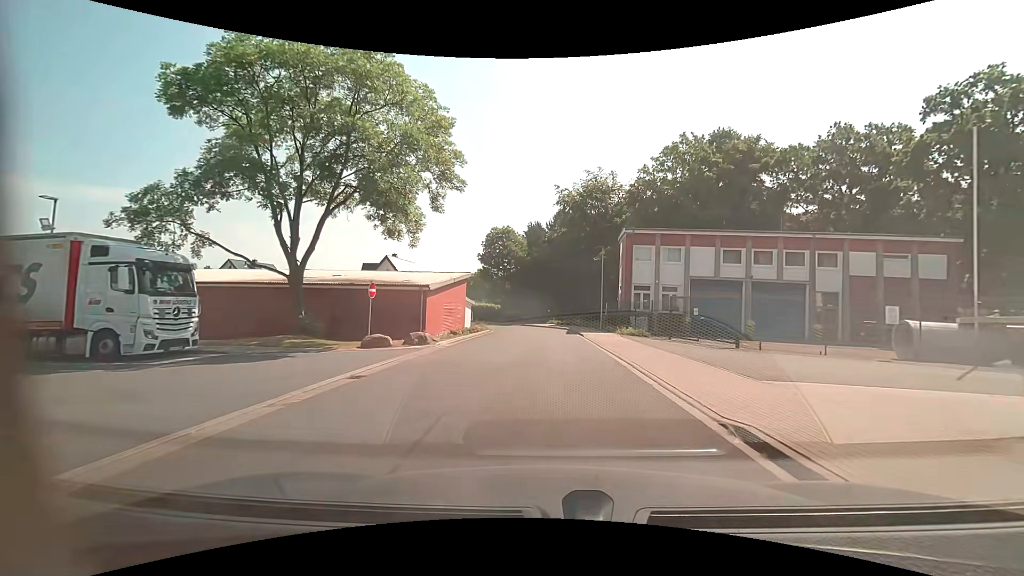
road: residential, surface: asphalt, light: Day
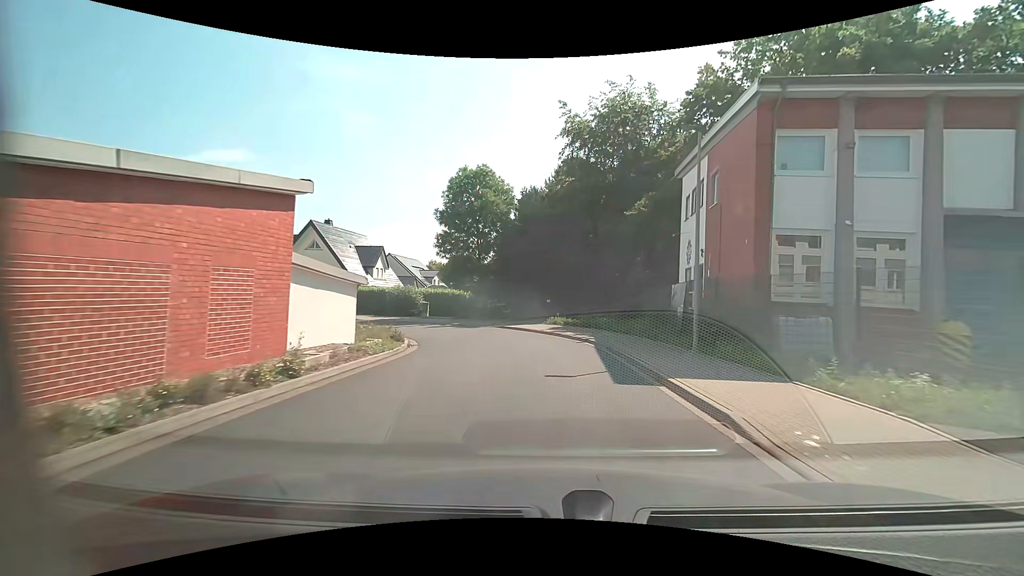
(0.0, +22.6) m; 0°
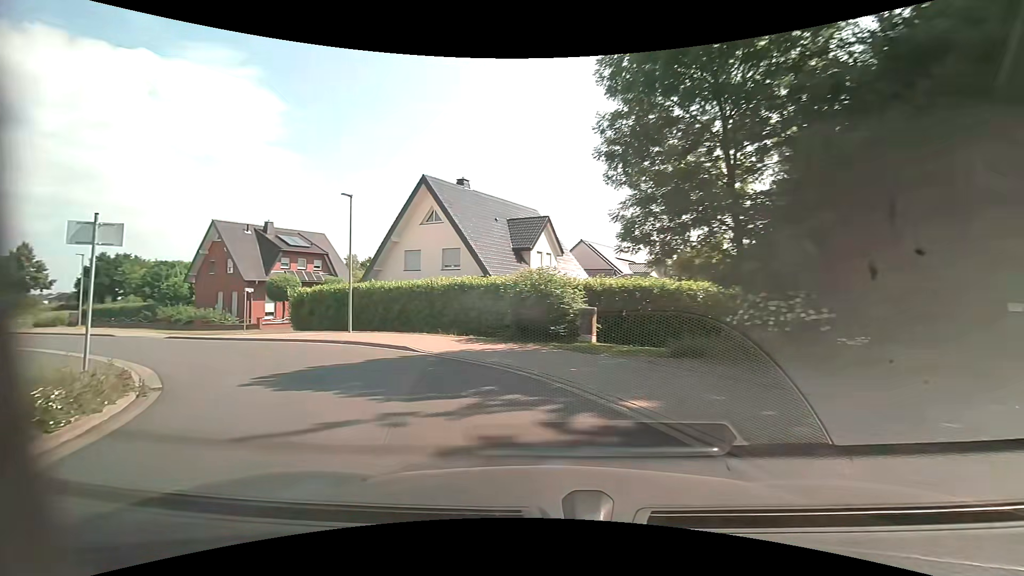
(-2.6, +23.8) m; -25°
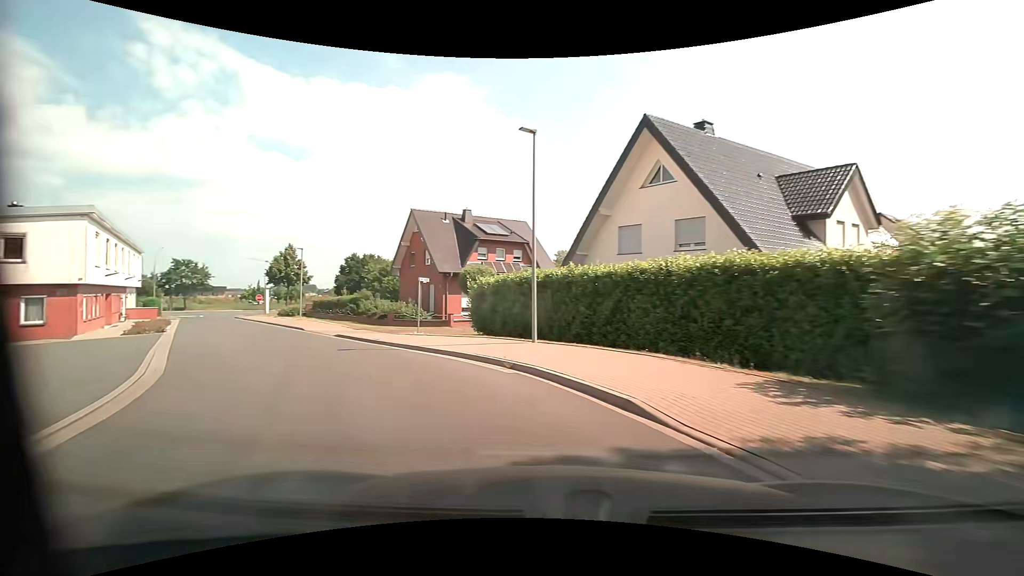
(-1.9, +8.9) m; -24°
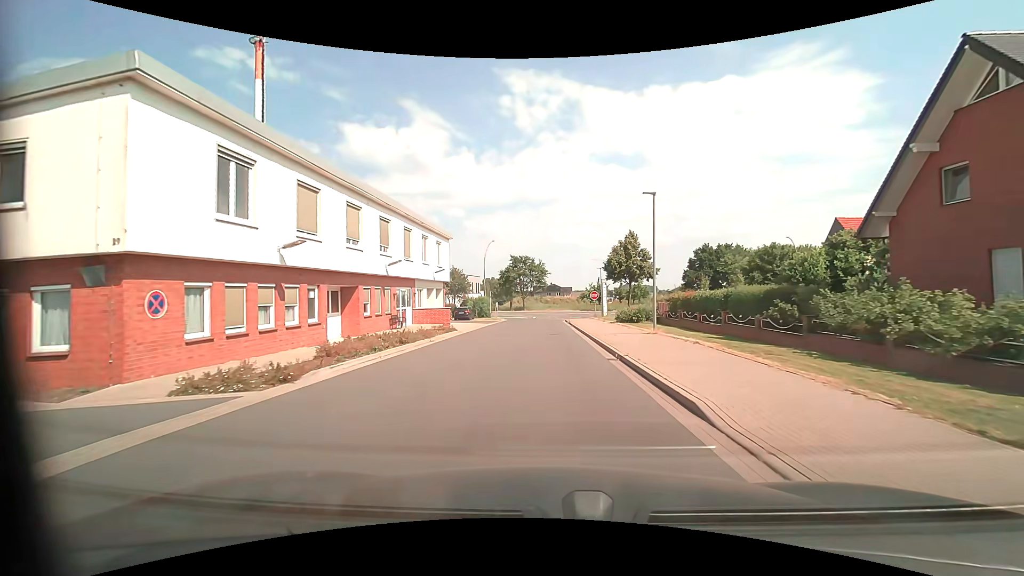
(-10.6, +21.7) m; -39°
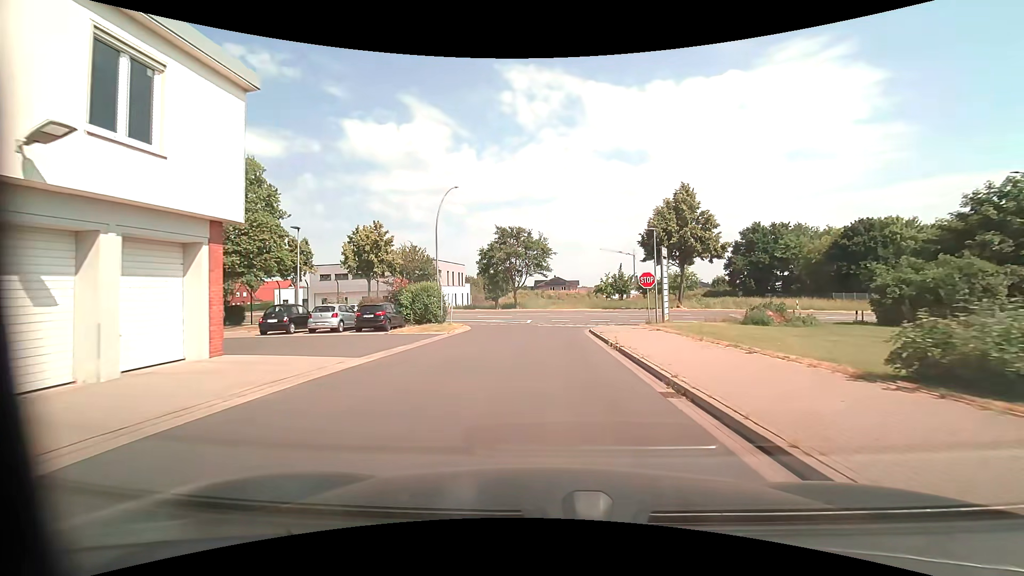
(+0.1, +28.3) m; 0°
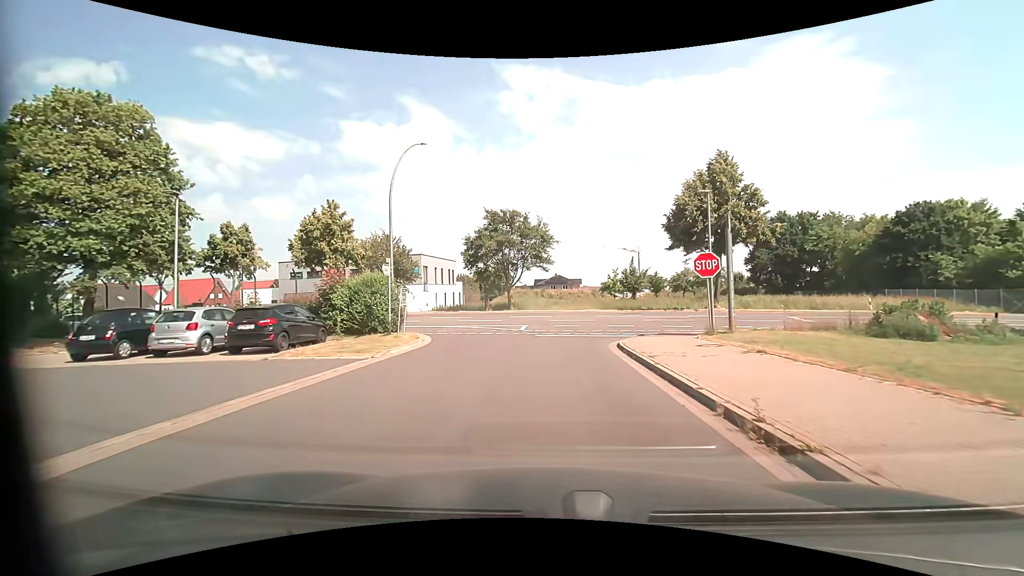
(0.0, +10.1) m; 0°
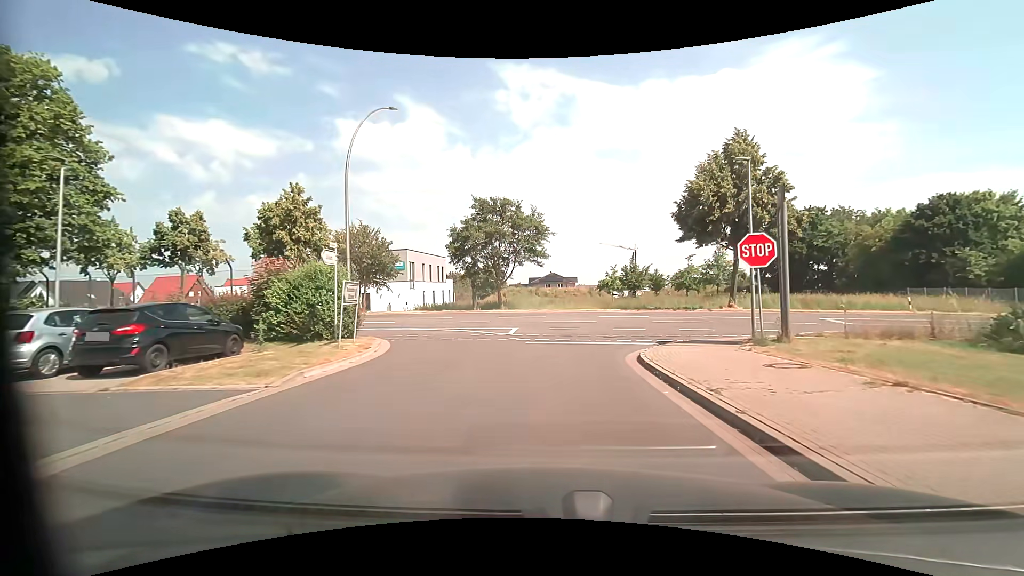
(0.0, +4.6) m; +1°
